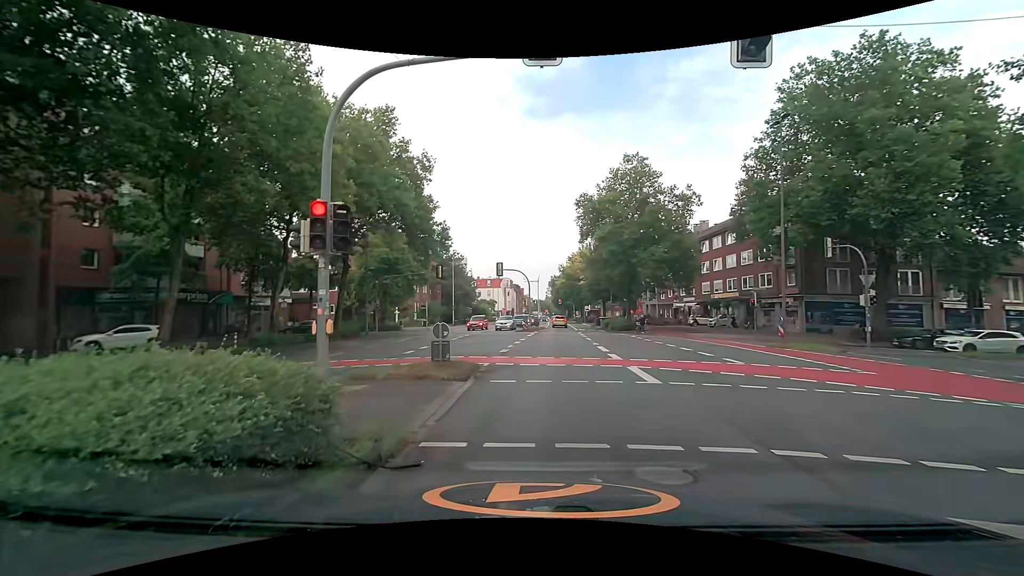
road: secondary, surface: asphalt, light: Day
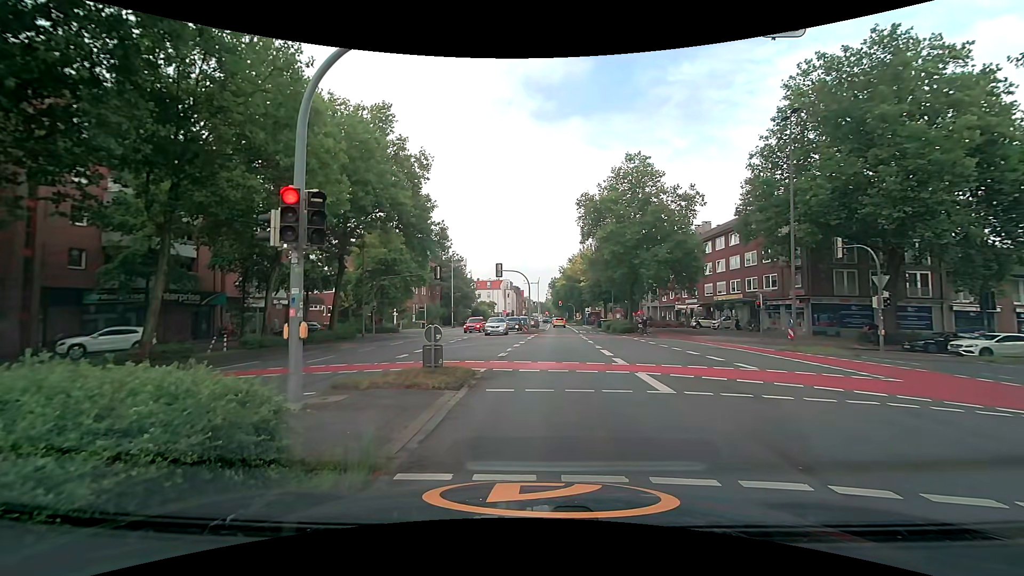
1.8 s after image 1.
(0.0, +1.0) m; 0°
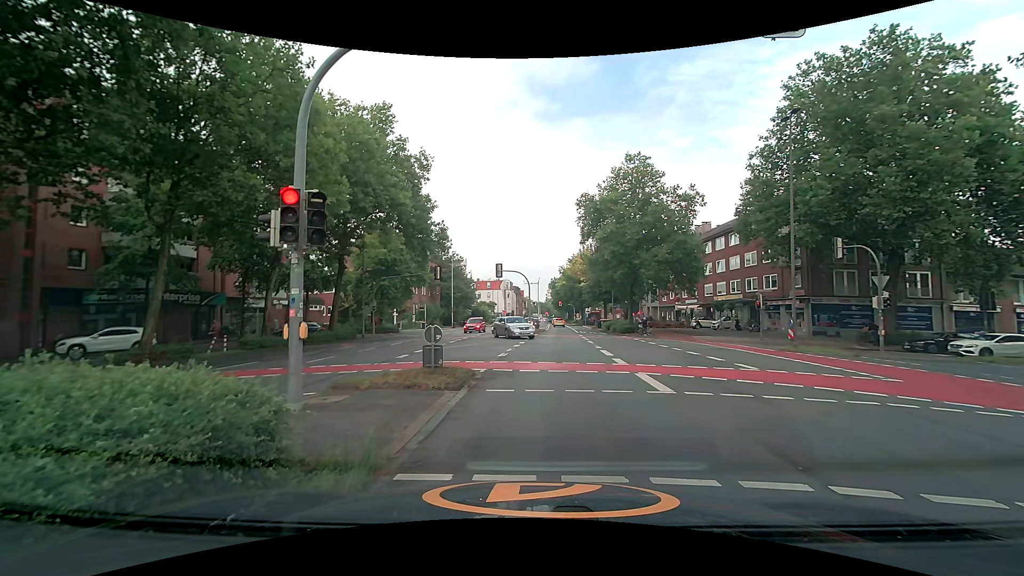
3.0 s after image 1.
(0.0, 0.0) m; 0°
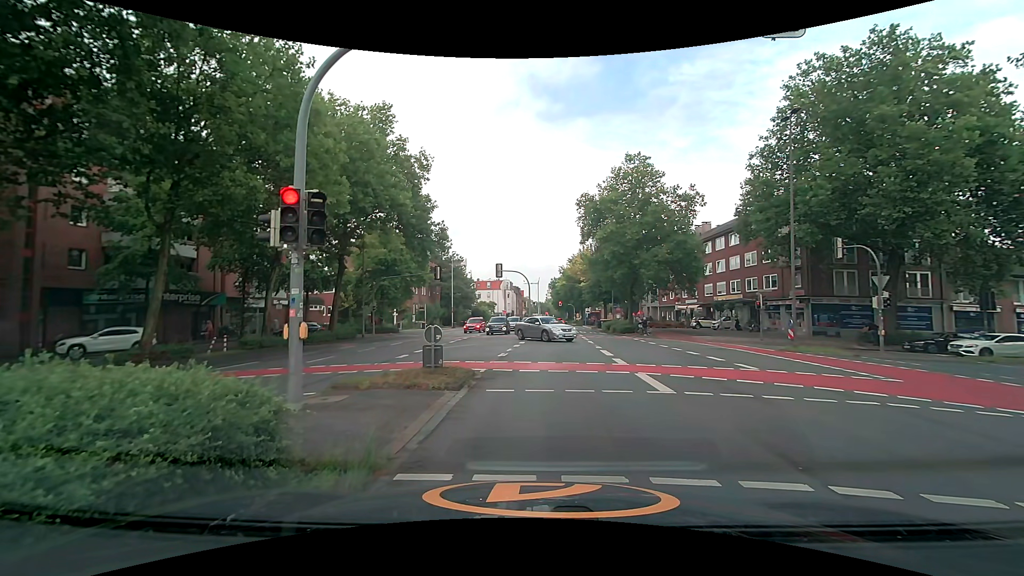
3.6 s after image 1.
(0.0, 0.0) m; 0°
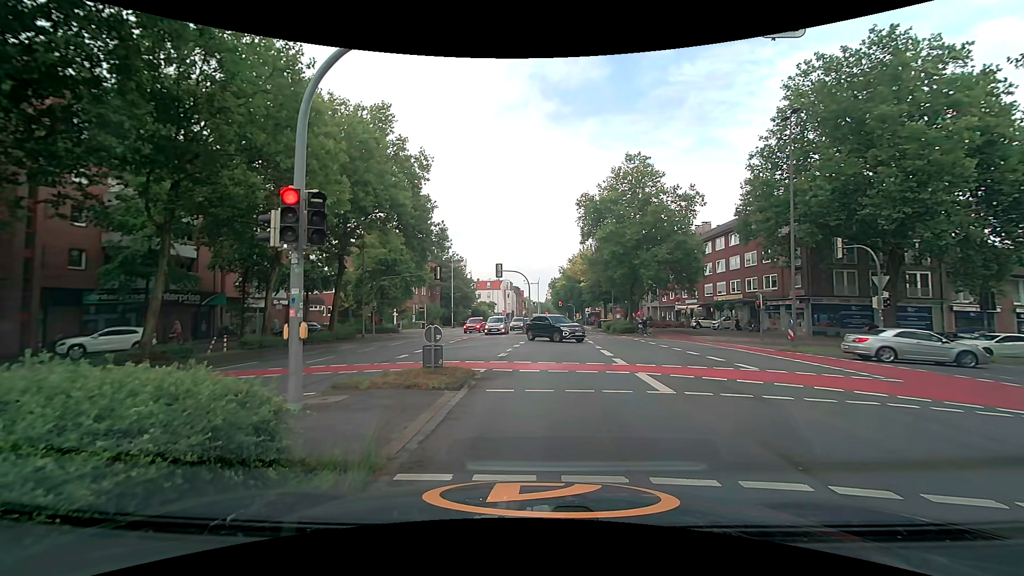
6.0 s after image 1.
(0.0, 0.0) m; 0°
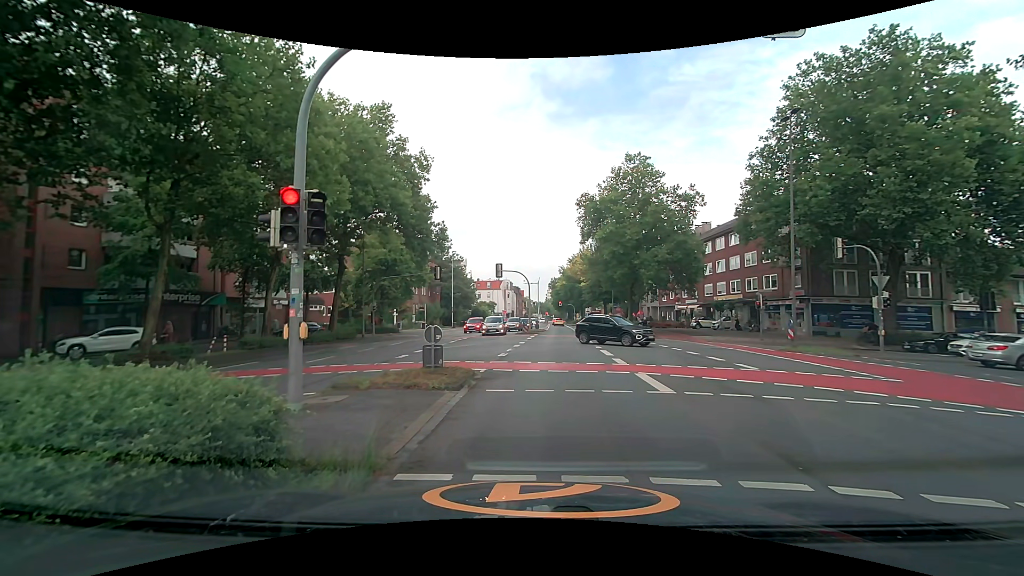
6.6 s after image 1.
(0.0, 0.0) m; 0°
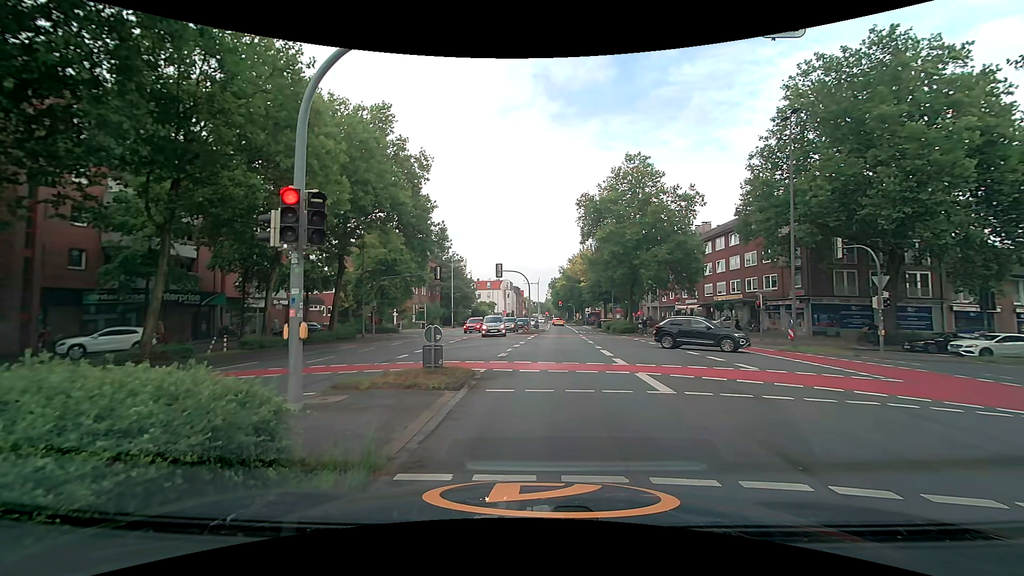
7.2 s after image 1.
(0.0, 0.0) m; 0°
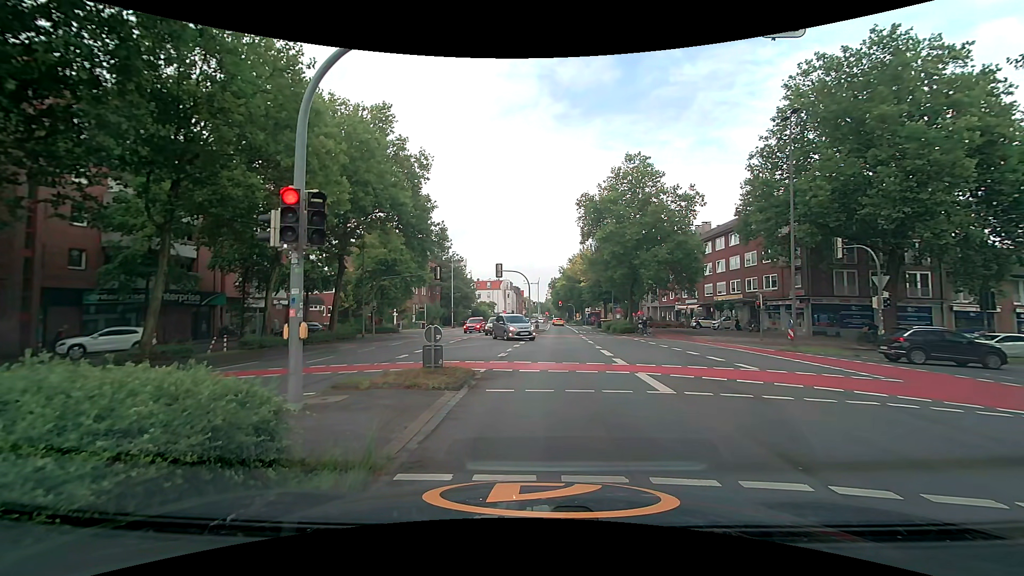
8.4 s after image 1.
(0.0, 0.0) m; 0°
